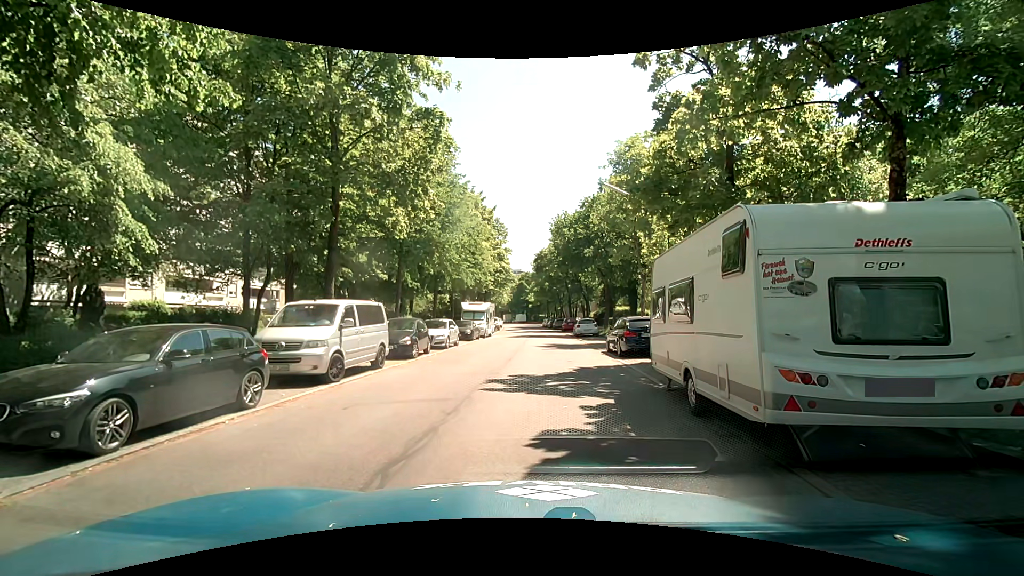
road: residential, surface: asphalt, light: Day
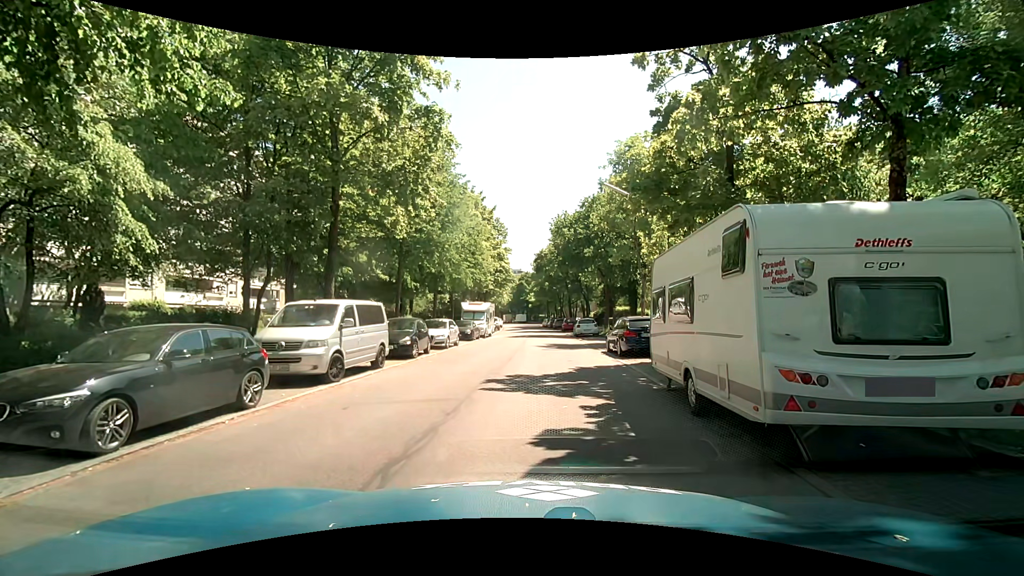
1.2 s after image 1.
(0.0, 0.0) m; 0°
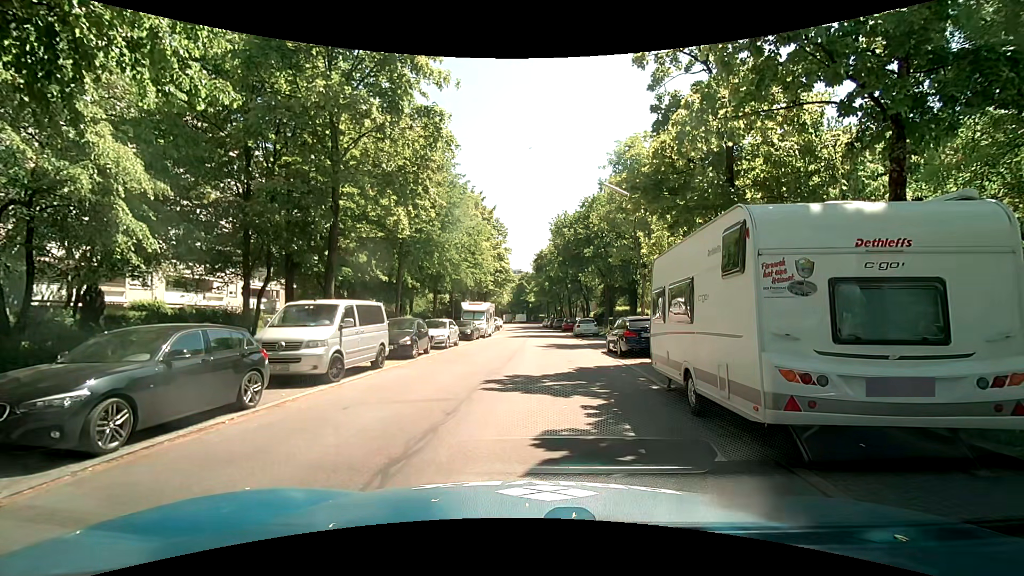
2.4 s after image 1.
(0.0, 0.0) m; 0°
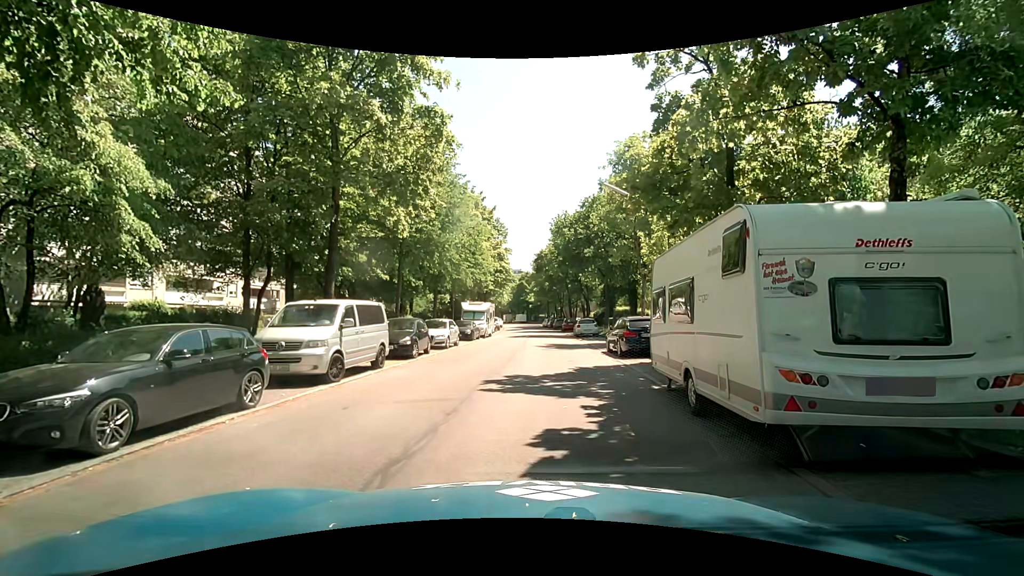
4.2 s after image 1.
(0.0, 0.0) m; 0°
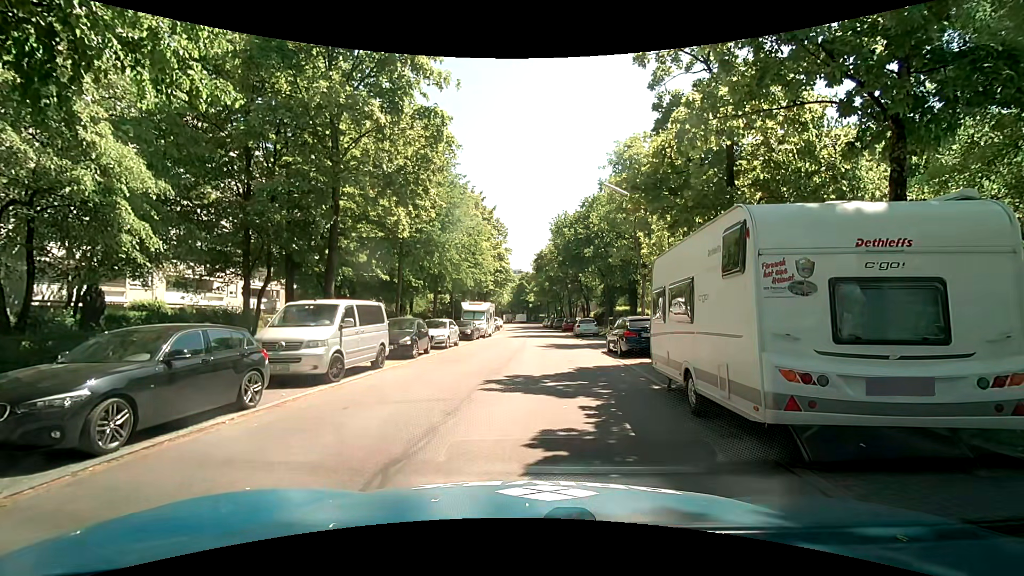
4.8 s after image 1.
(0.0, 0.0) m; 0°
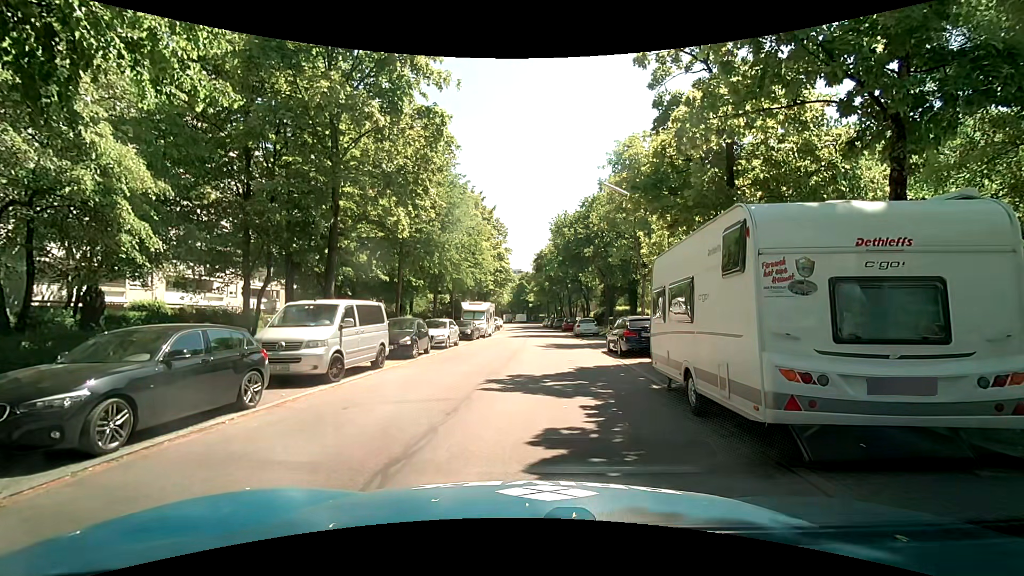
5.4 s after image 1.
(0.0, 0.0) m; 0°
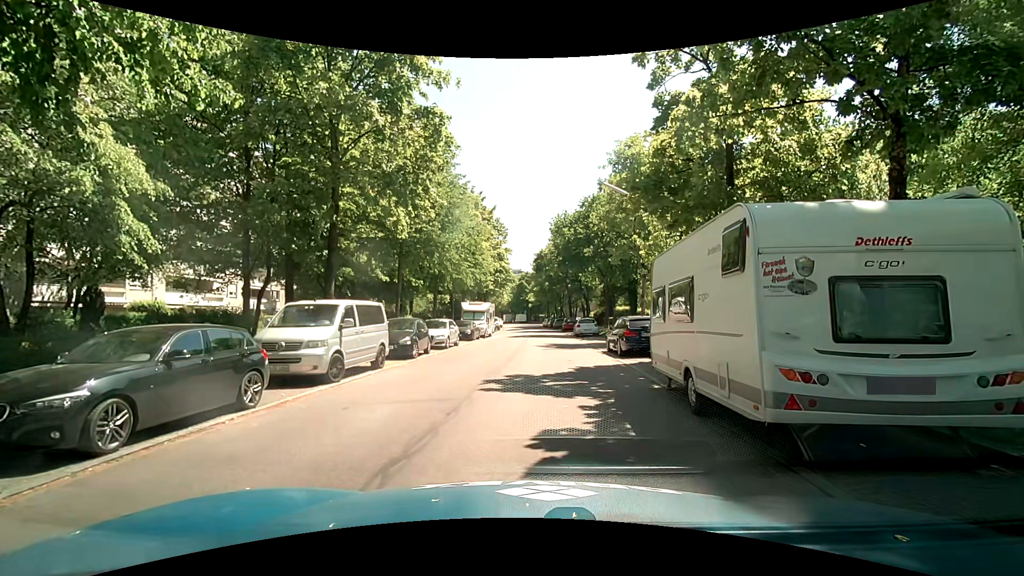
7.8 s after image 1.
(0.0, 0.0) m; 0°
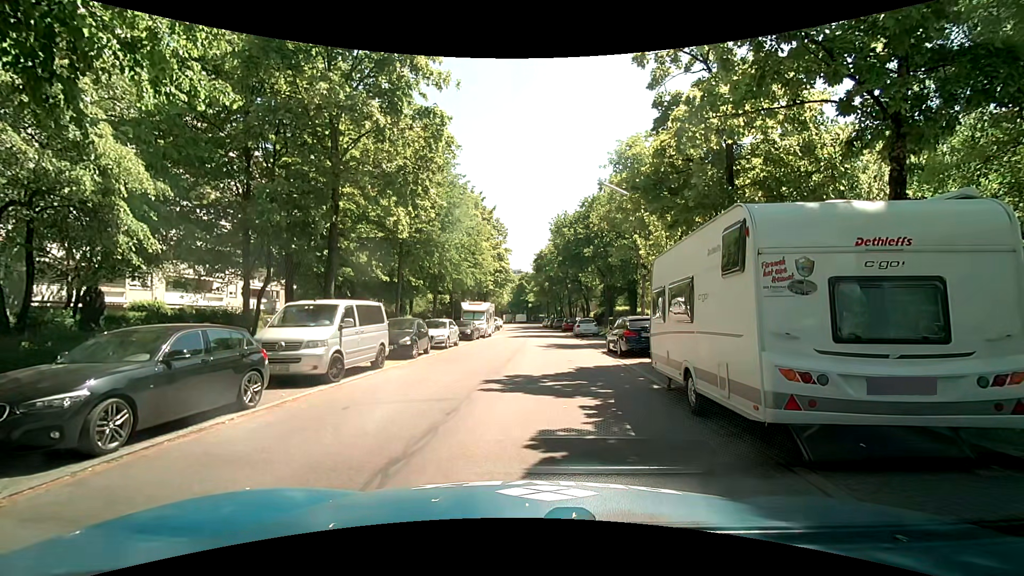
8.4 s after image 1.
(0.0, 0.0) m; 0°
